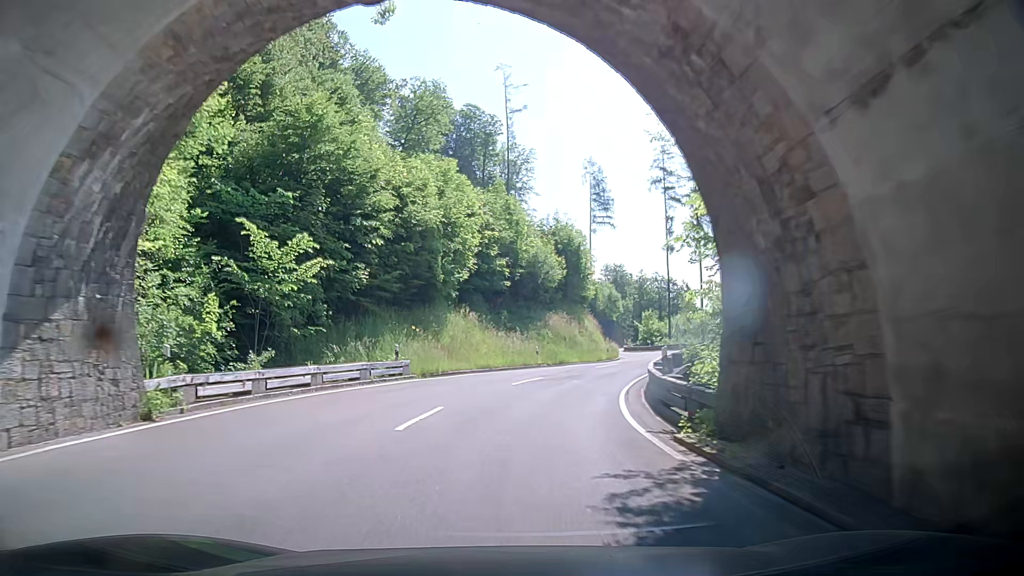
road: primary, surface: asphalt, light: Day
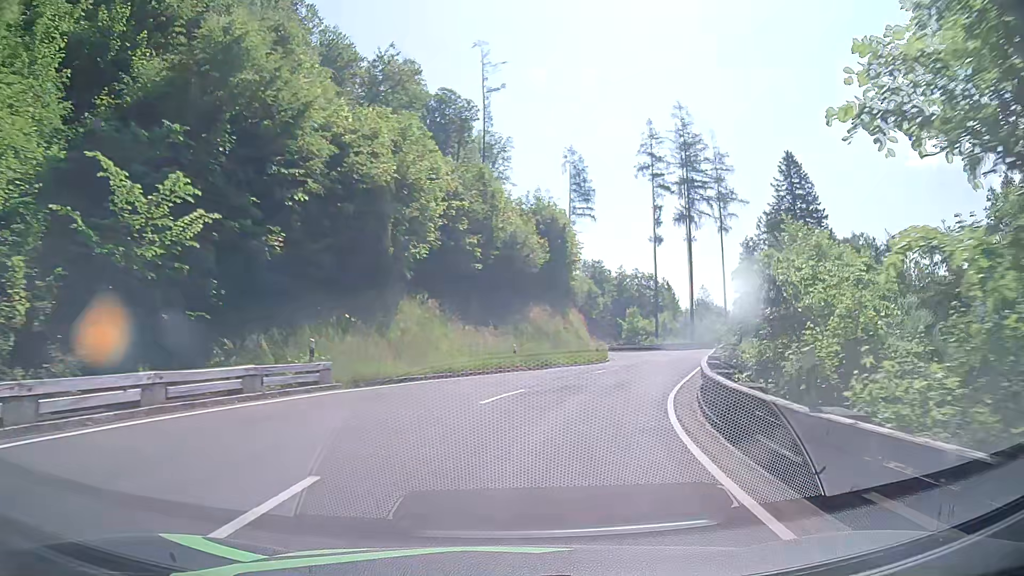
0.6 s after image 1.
(0.0, +8.5) m; +1°
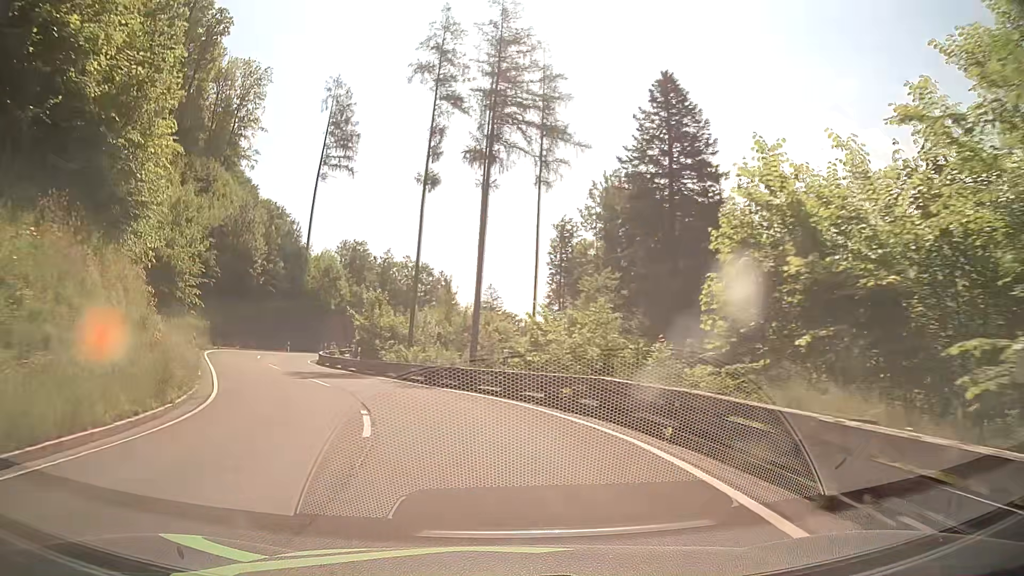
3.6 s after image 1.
(+11.9, +37.4) m; +23°
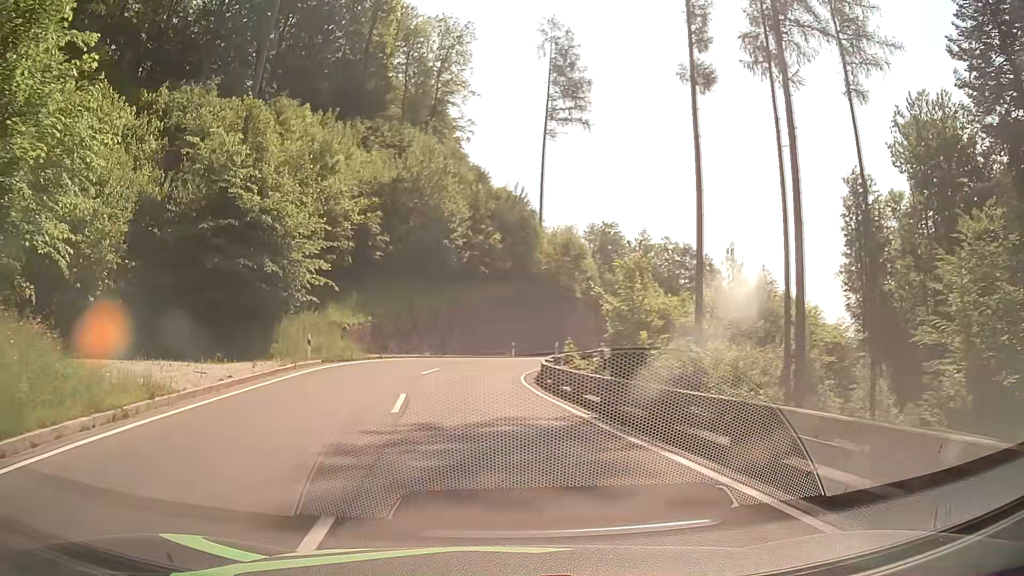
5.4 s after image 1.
(-3.7, +21.1) m; -21°
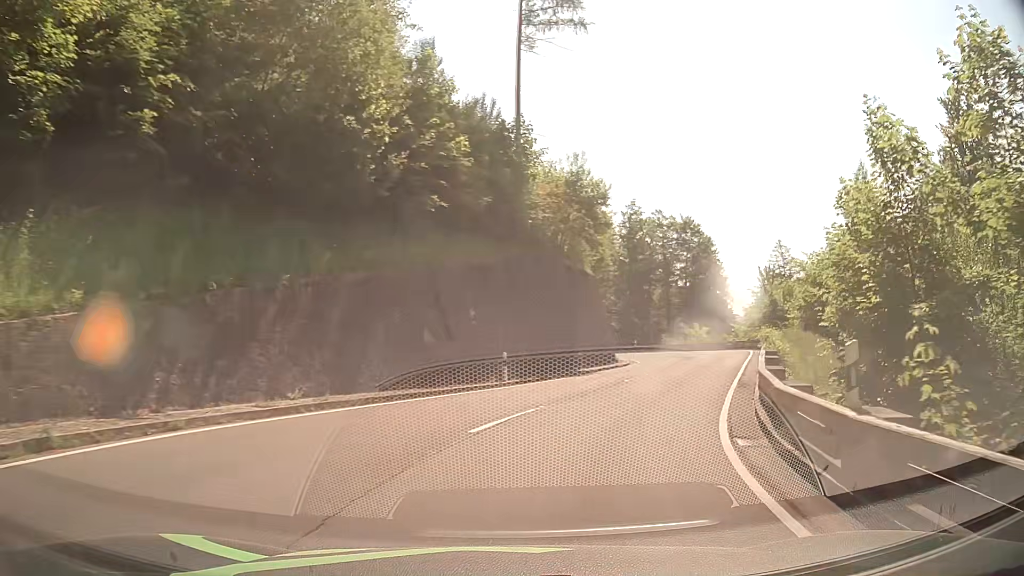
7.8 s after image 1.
(-2.1, +27.1) m; +1°
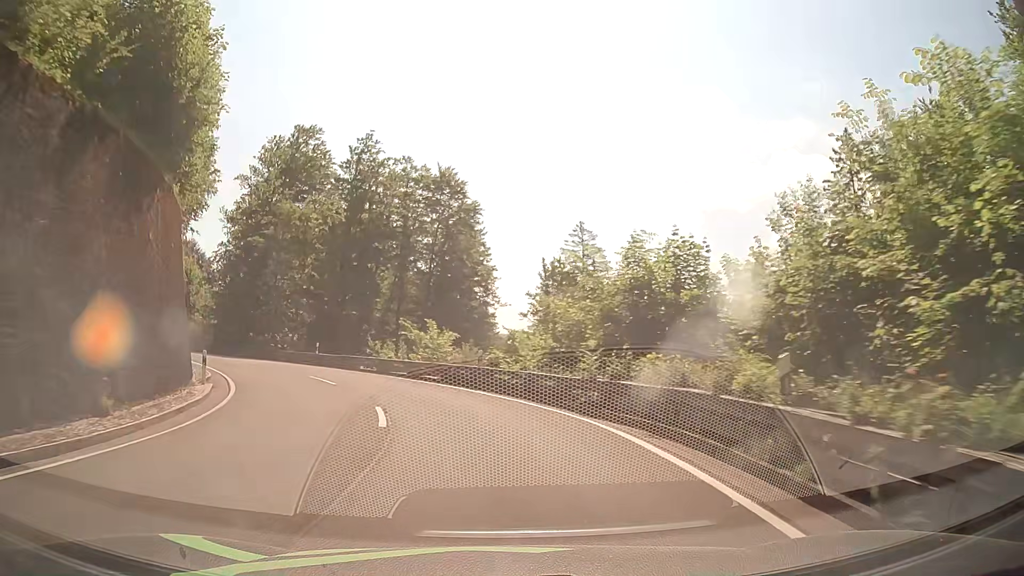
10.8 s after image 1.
(+10.1, +32.4) m; +23°
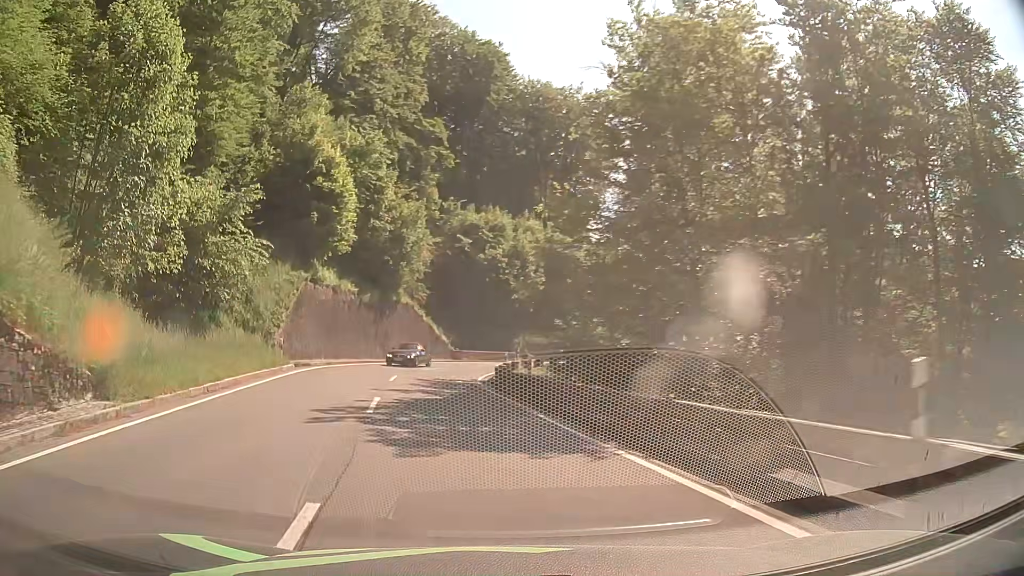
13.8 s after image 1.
(-9.0, +32.3) m; -37°
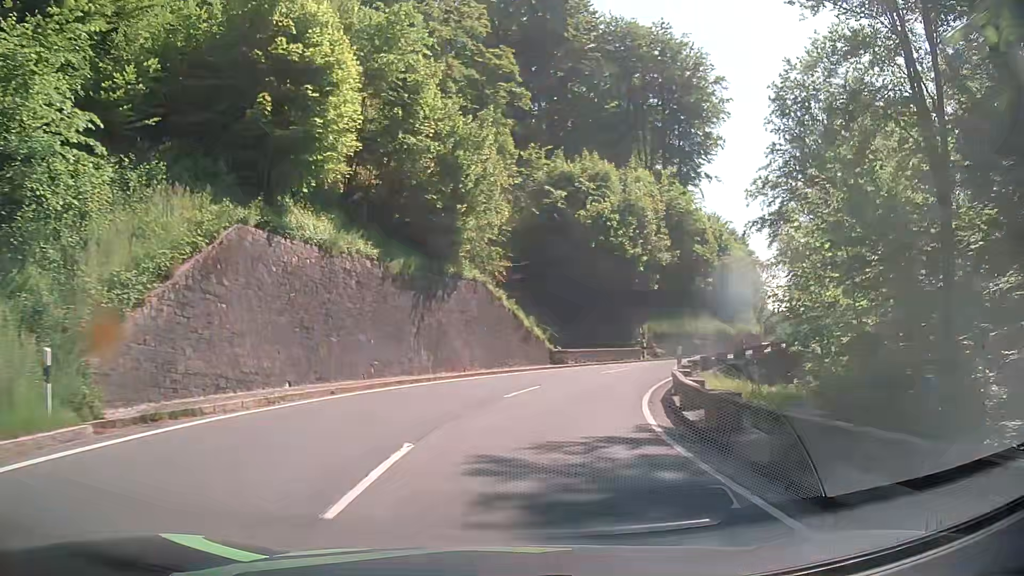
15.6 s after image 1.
(-2.6, +20.8) m; -9°
(0, +10) (+2, +20) (+5, +29) (+10, +38) (+16, +46) (+23, +54) (+29, +61) (+34, +70) (+37, +79) (+40, +89) m
